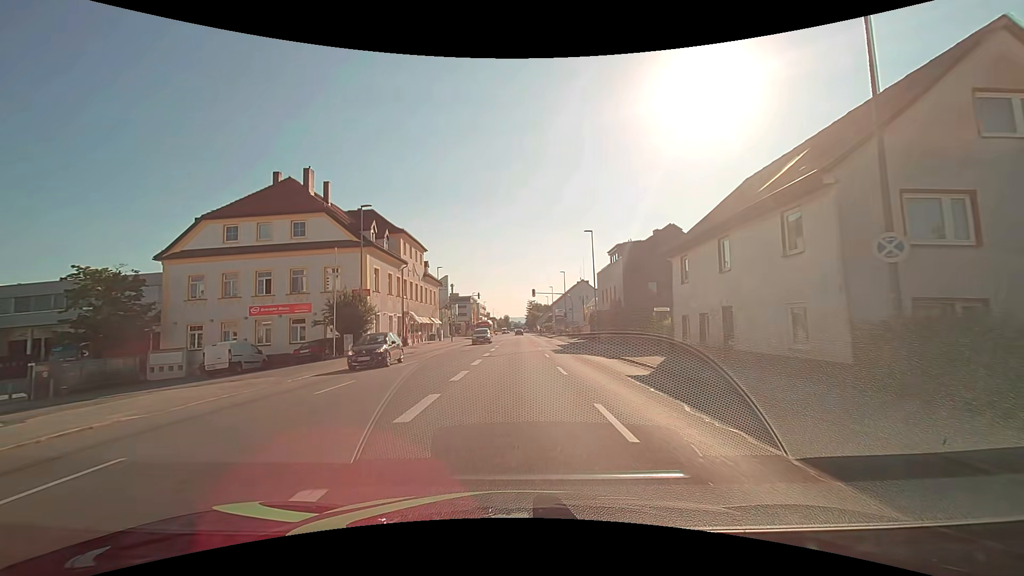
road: tertiary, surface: asphalt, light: Day
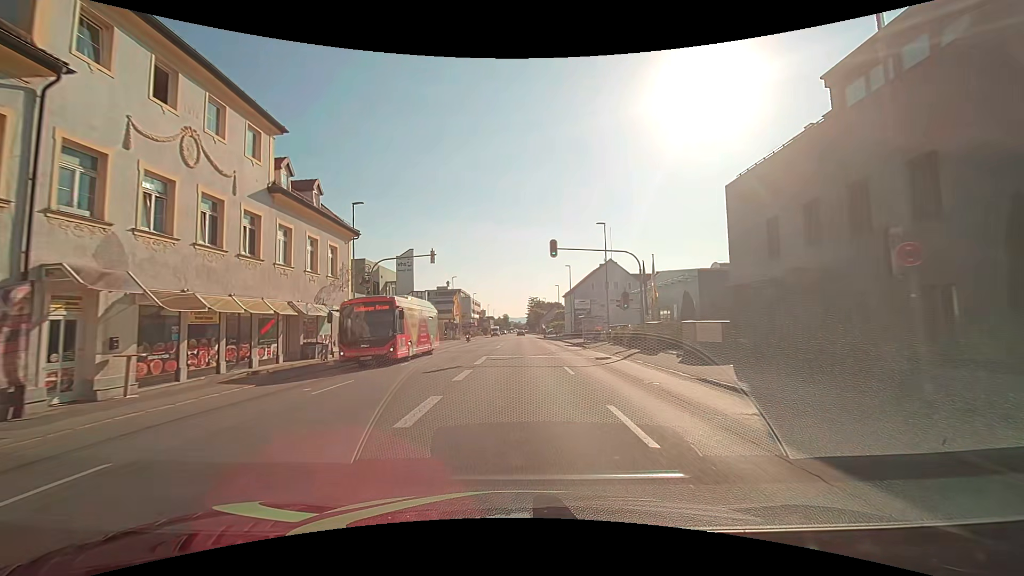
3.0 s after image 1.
(-0.1, +36.4) m; 0°
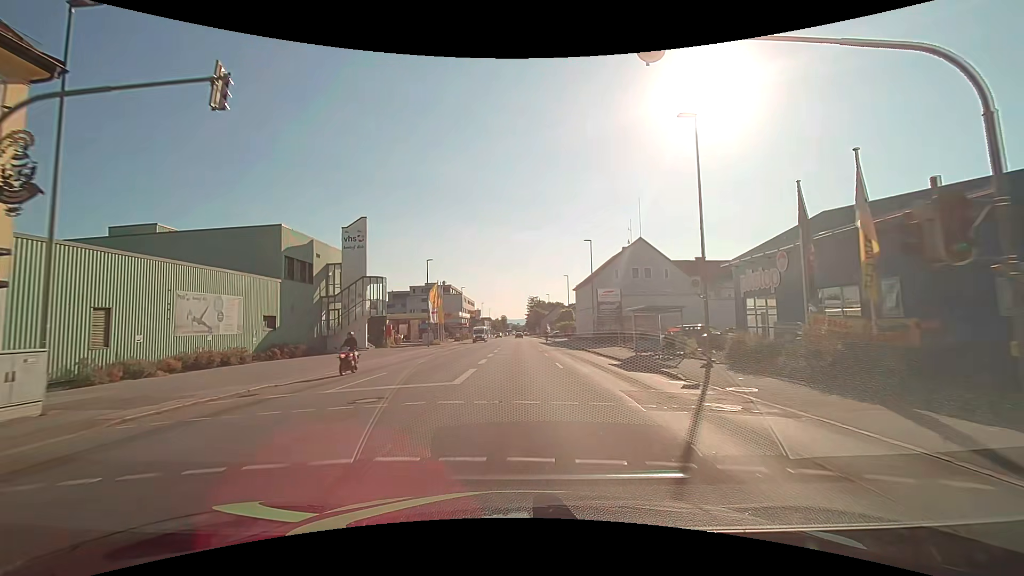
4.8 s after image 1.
(+0.1, +22.0) m; 0°
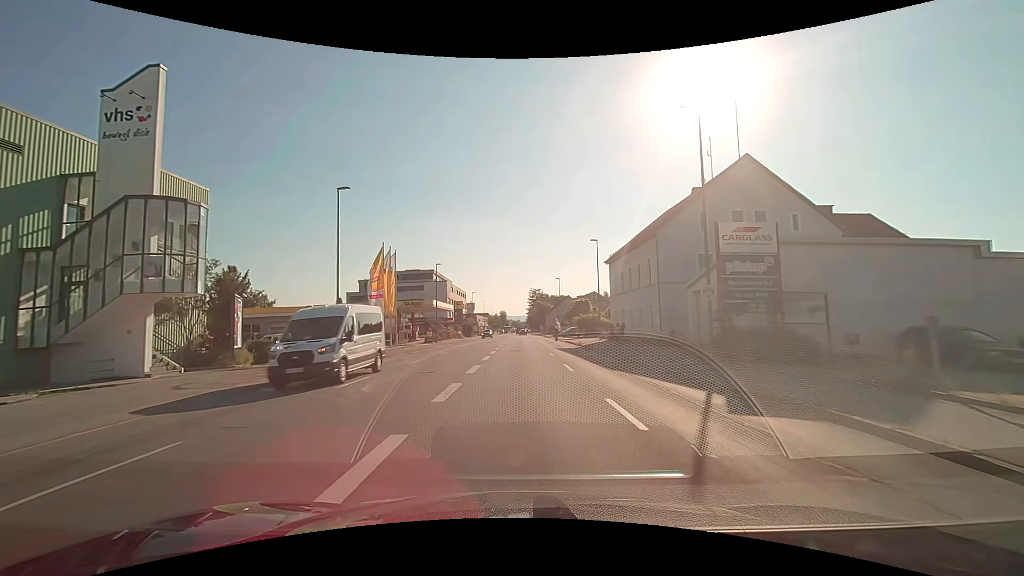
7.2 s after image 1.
(-0.2, +29.8) m; 0°
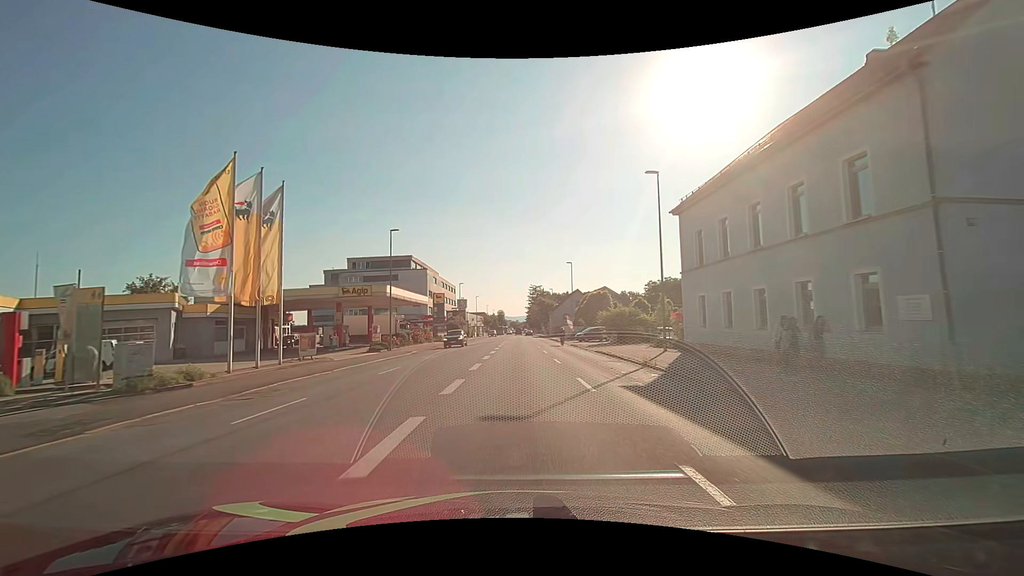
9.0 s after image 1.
(+0.1, +22.7) m; 0°
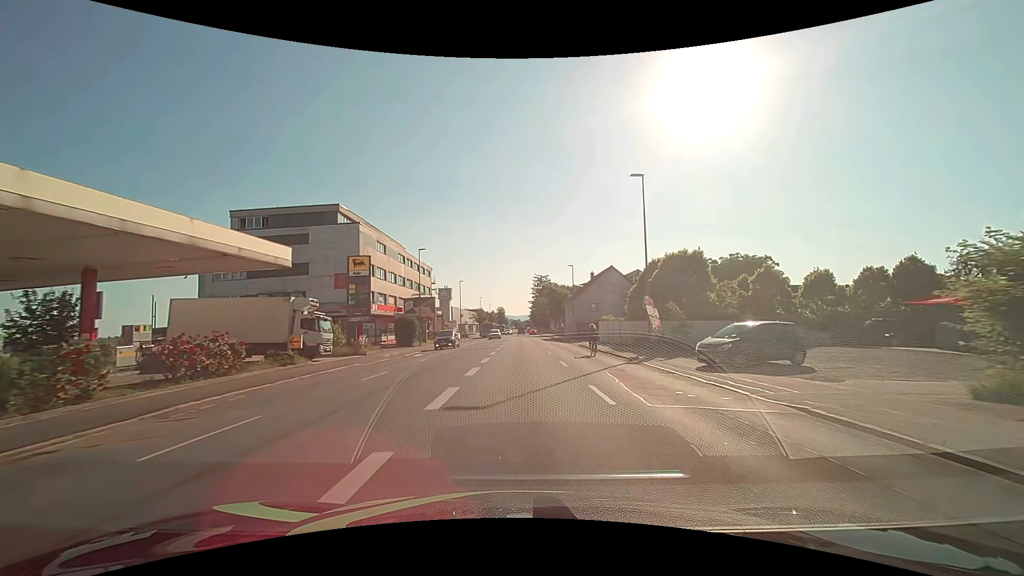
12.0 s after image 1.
(0.0, +38.3) m; 0°
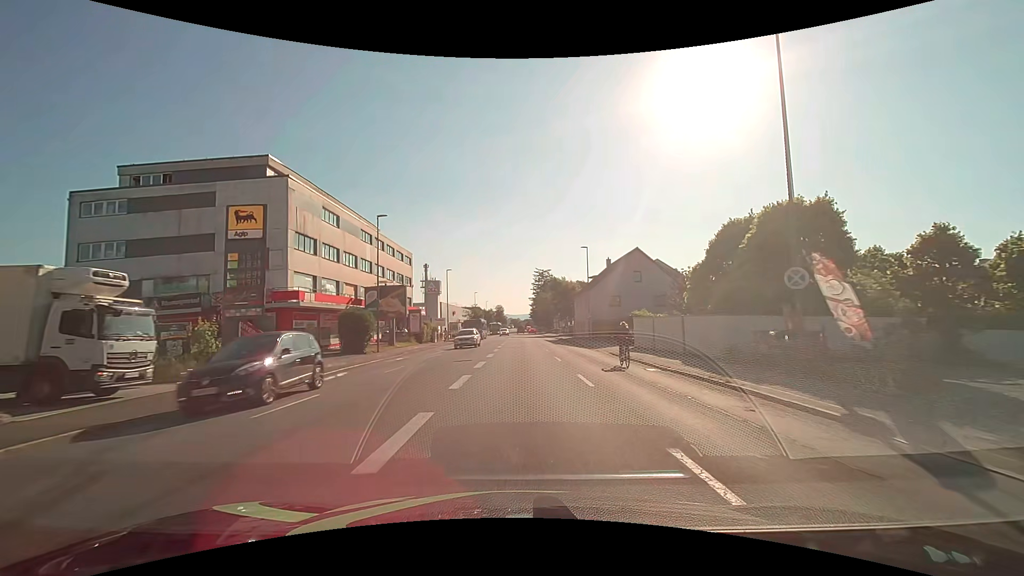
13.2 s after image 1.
(0.0, +15.4) m; 0°
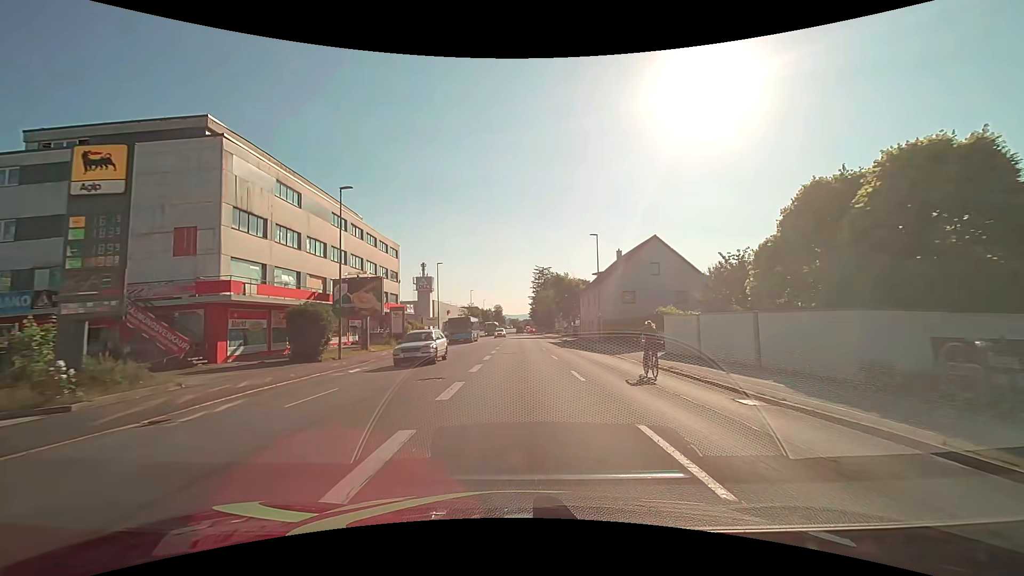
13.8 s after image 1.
(0.0, +7.6) m; 0°
(0, +10) (0, +20) (0, +30) (0, +40) (0, +50) (0, +60) (0, +70) (0, +80) (0, +90) (0, +100) m
